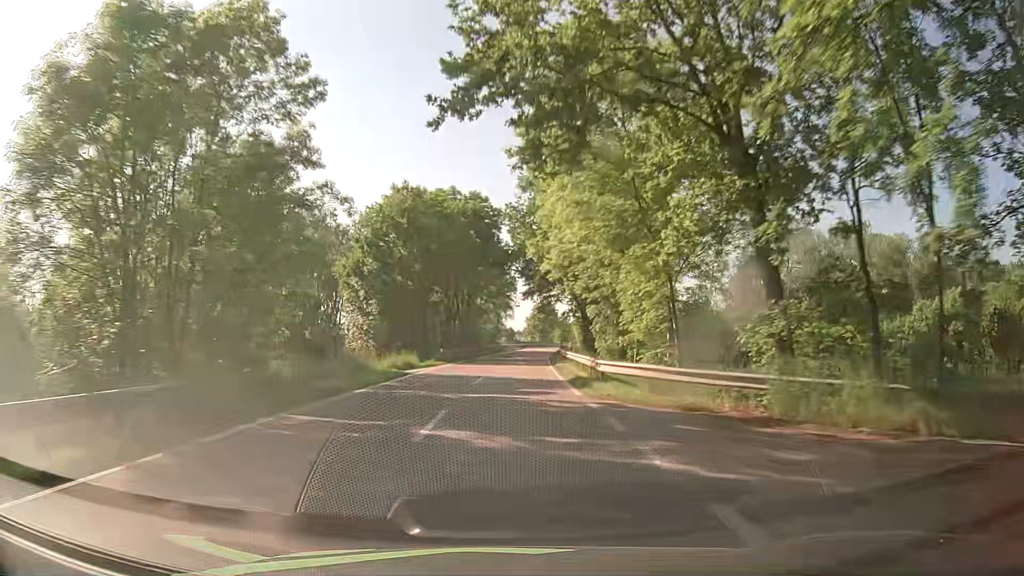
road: tertiary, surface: asphalt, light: Day
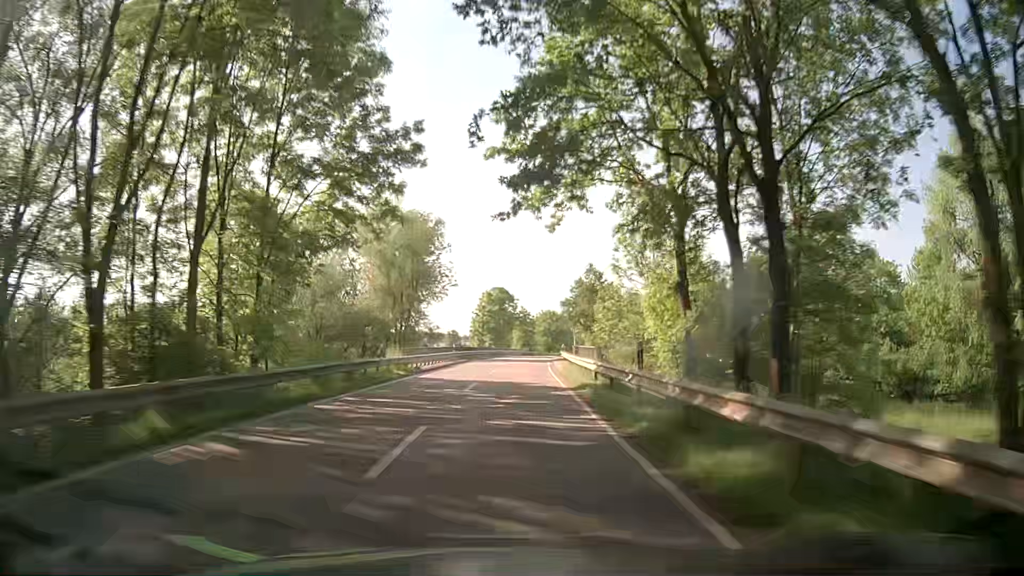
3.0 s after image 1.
(+2.5, +62.3) m; +5°
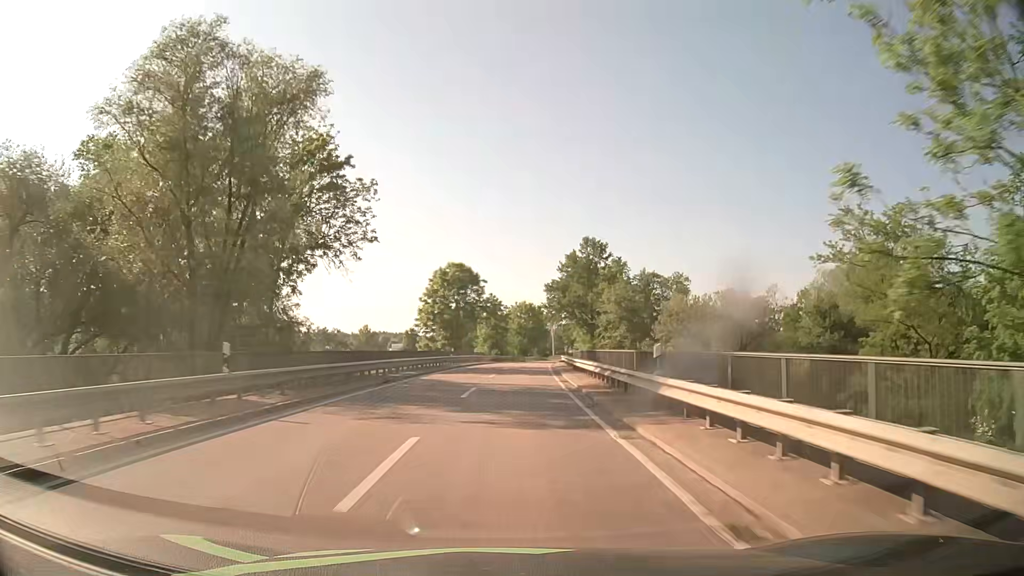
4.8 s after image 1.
(+0.7, +37.5) m; +2°
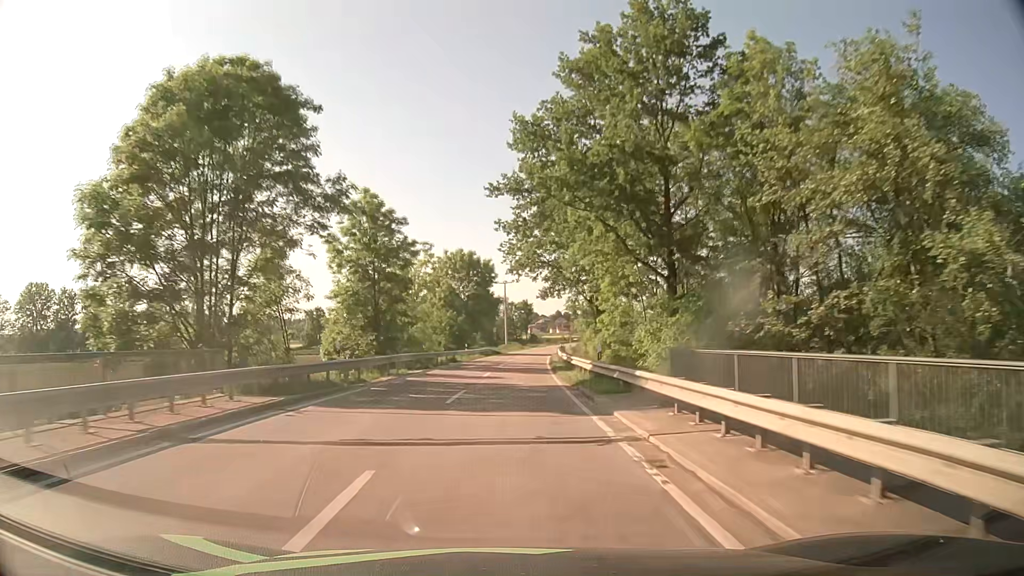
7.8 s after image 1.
(+2.7, +62.5) m; +5°
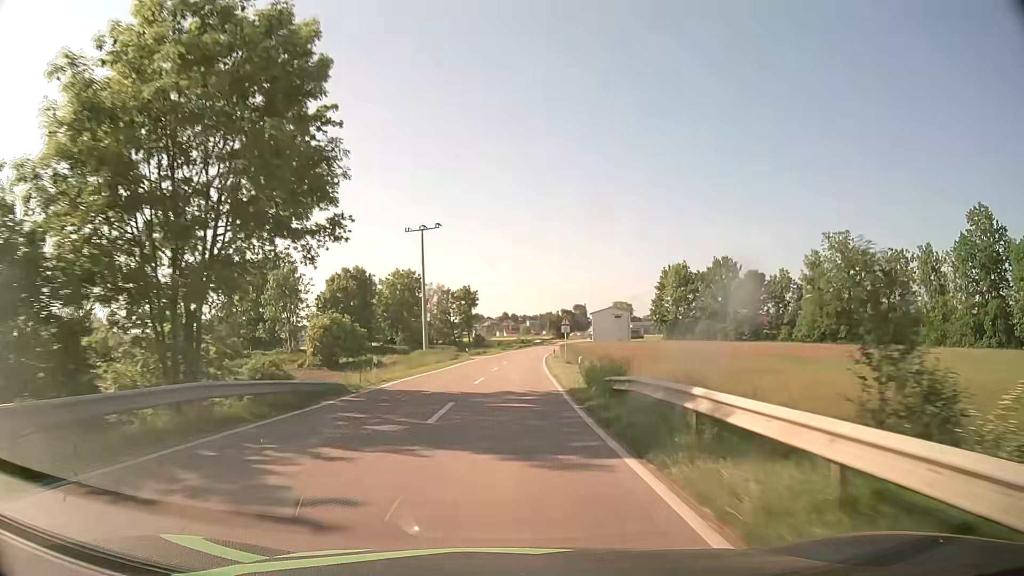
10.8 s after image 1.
(+2.5, +63.0) m; +5°
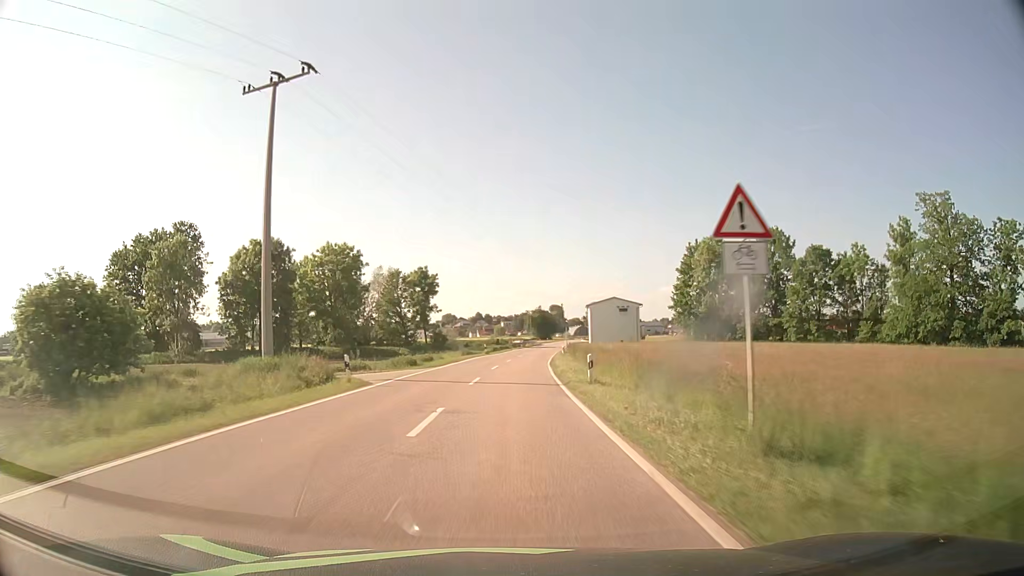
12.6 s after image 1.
(+0.6, +38.5) m; +2°
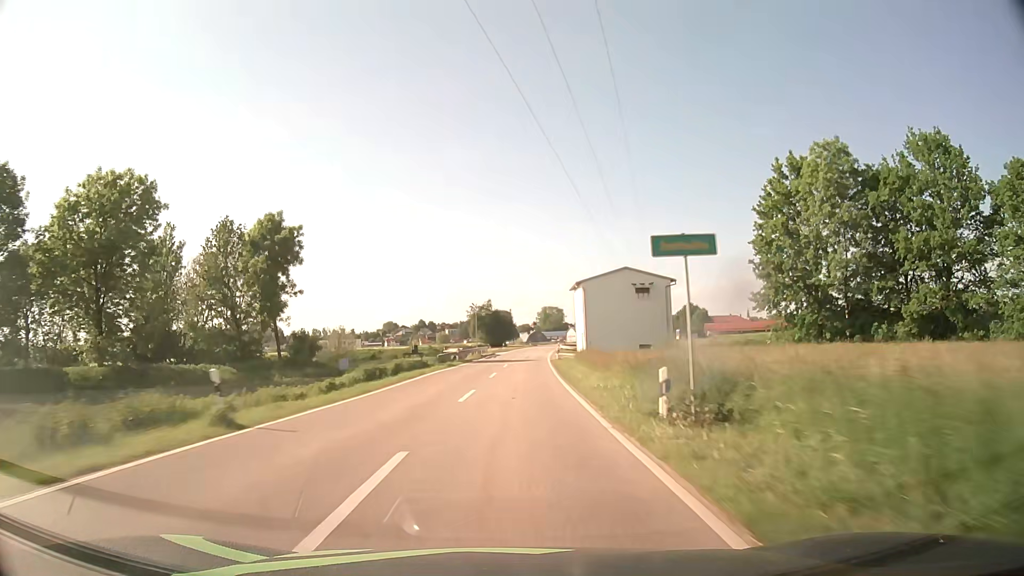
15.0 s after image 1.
(+2.0, +53.9) m; +4°
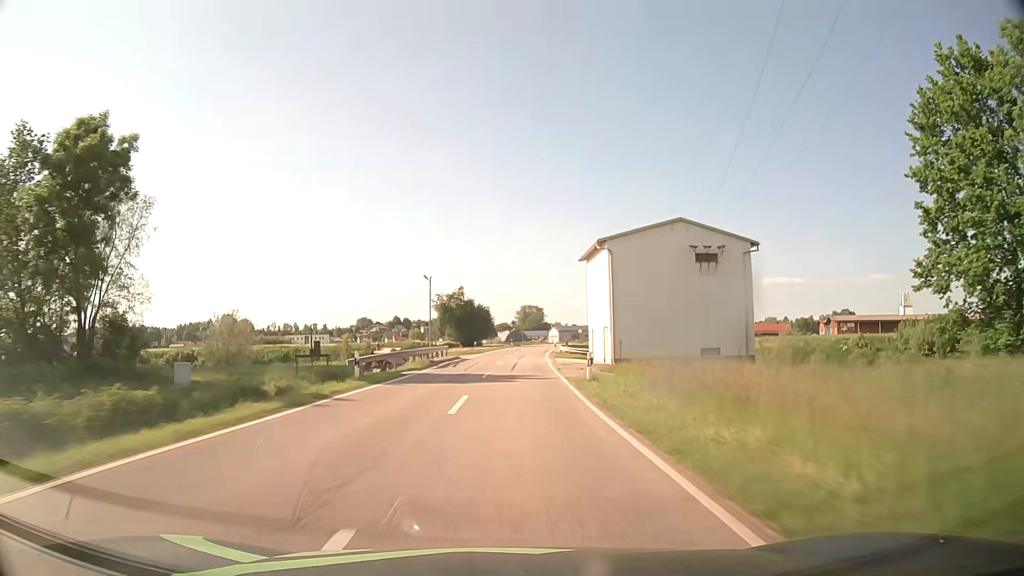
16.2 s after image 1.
(+0.5, +27.6) m; +2°
(0, +10) (0, +20) (0, +30) (+1, +40) (+1, +50) (+2, +60) (+2, +70) (+3, +80) (+4, +90) (+6, +100) m
